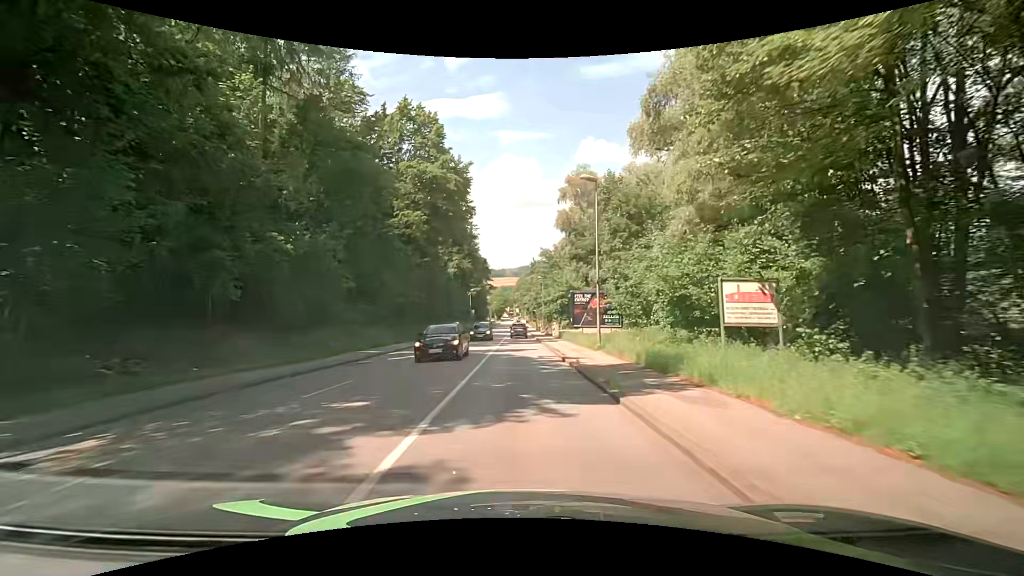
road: tertiary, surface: asphalt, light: Day
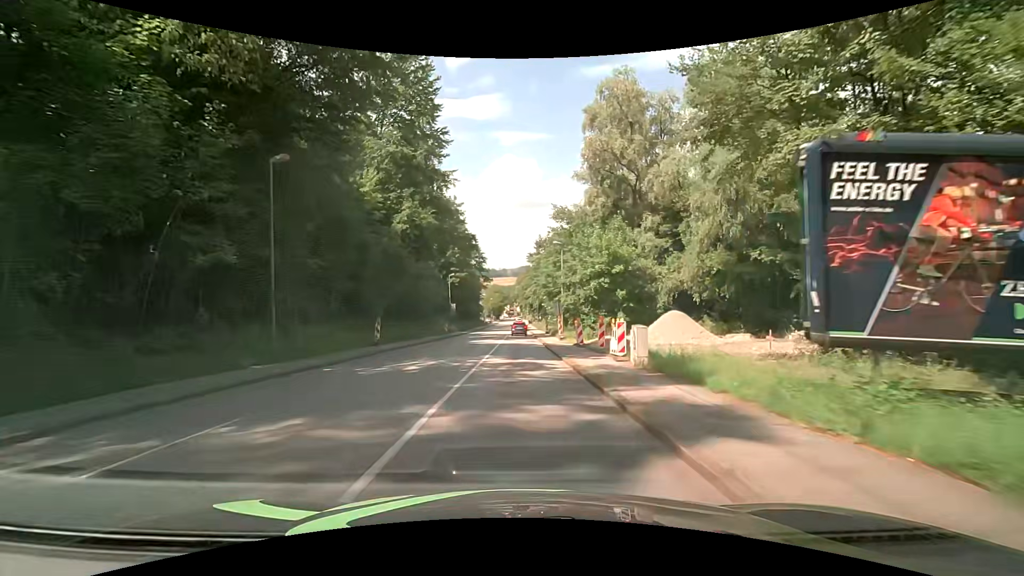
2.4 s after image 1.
(-0.5, +31.2) m; -1°
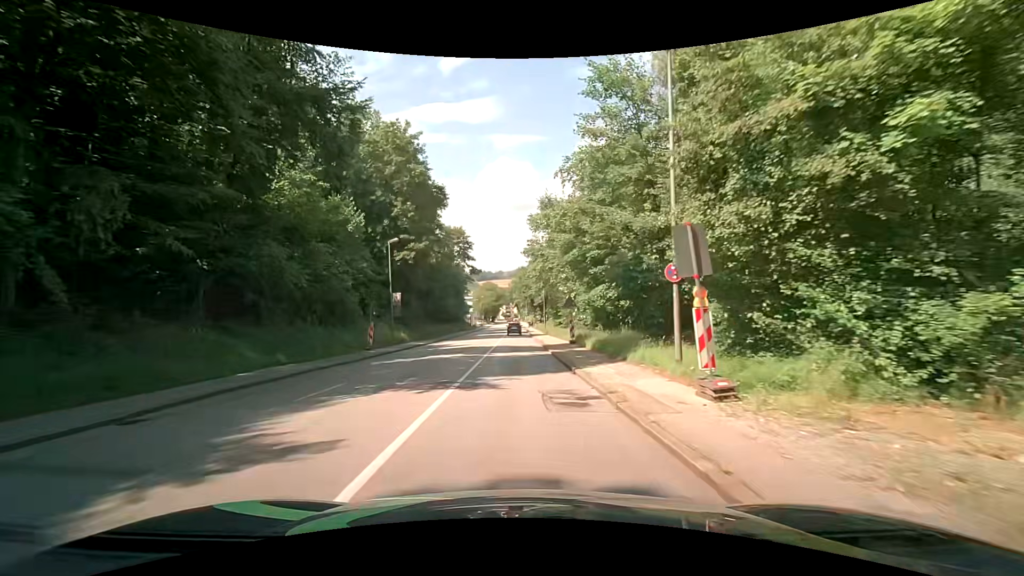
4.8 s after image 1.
(+0.3, +30.8) m; +1°
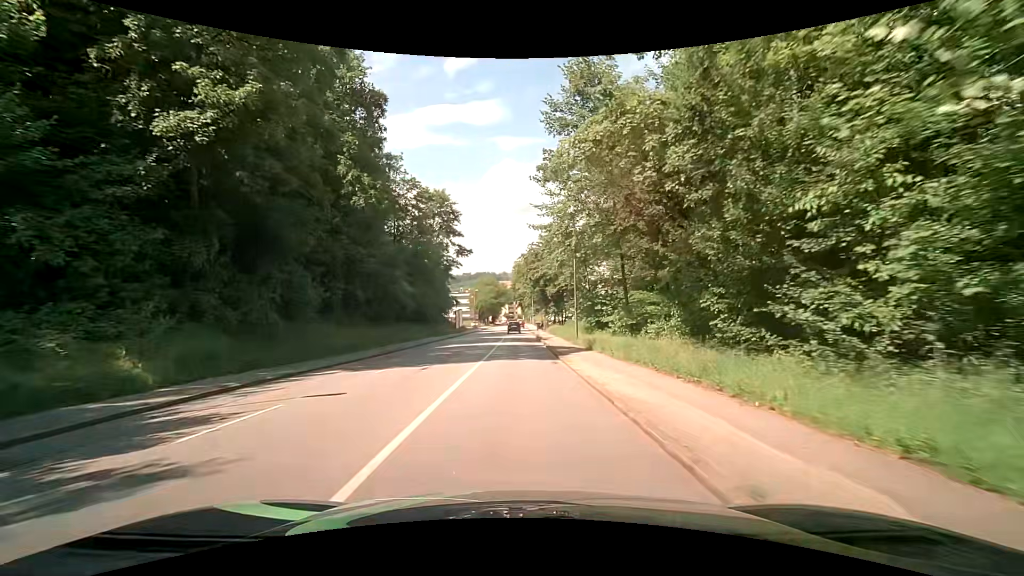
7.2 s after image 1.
(-0.2, +30.4) m; -1°
